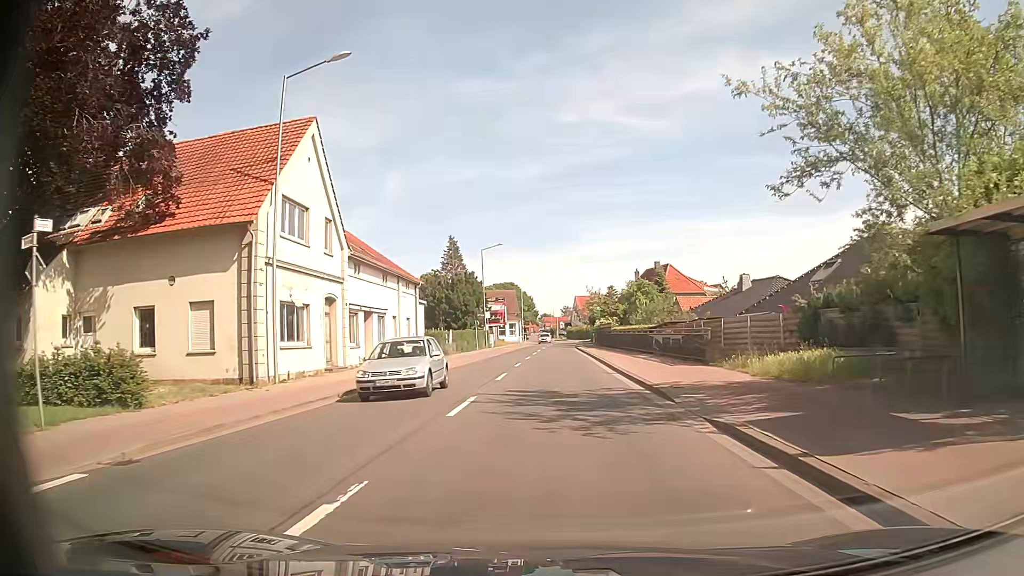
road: secondary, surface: asphalt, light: Day
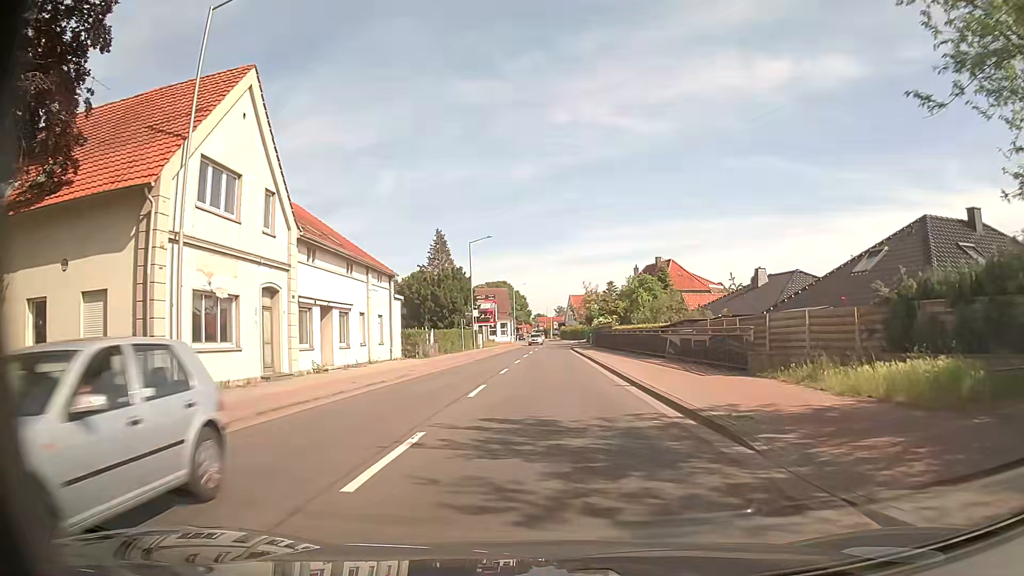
(0.0, +5.6) m; +1°
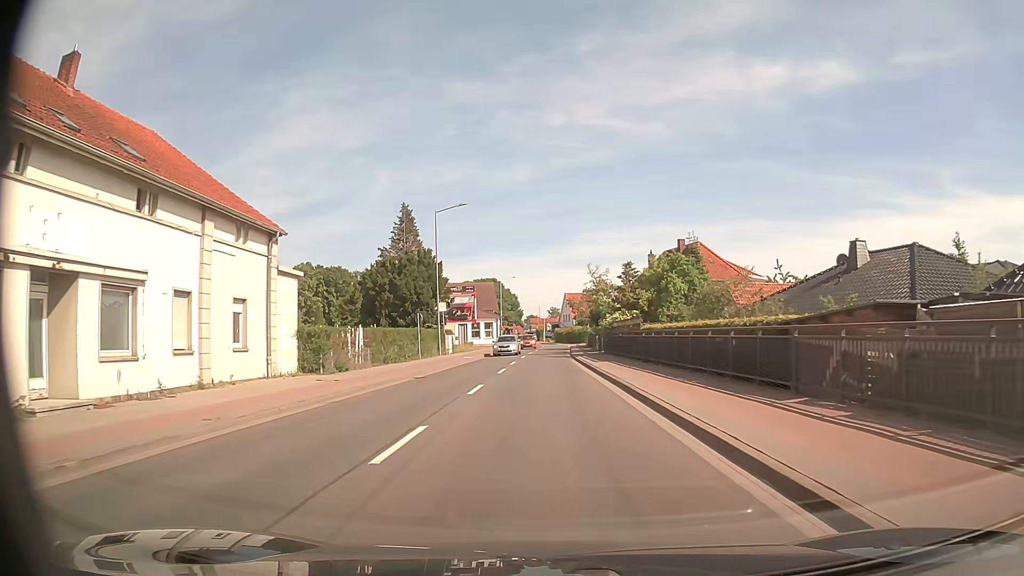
(+0.1, +16.7) m; 0°
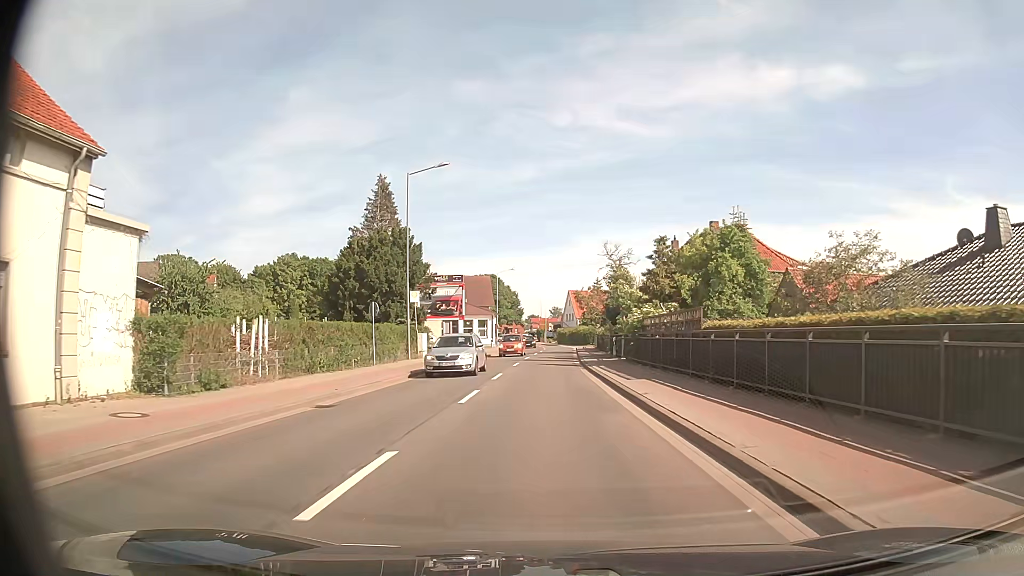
(0.0, +11.1) m; 0°
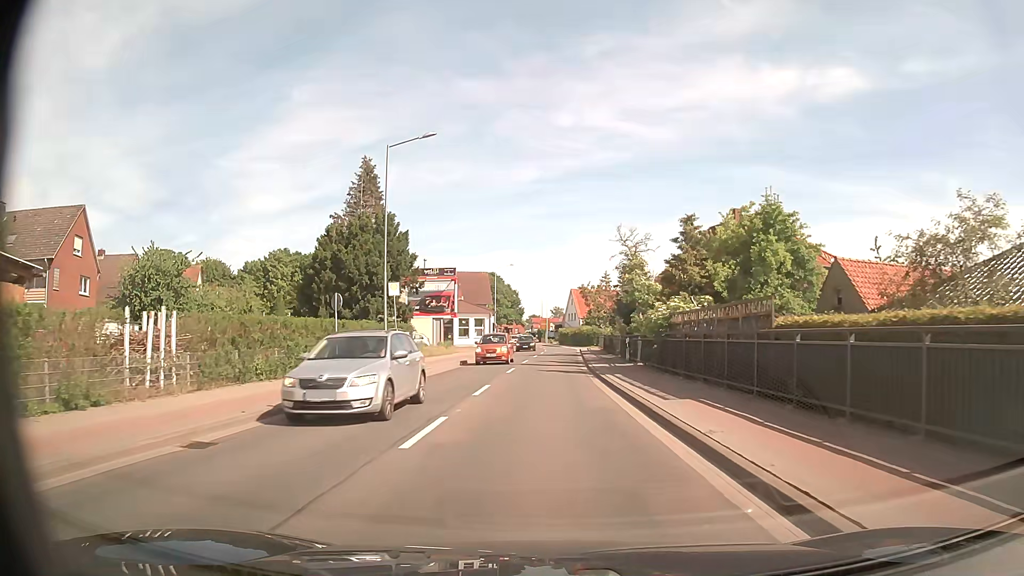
(0.0, +5.6) m; 0°
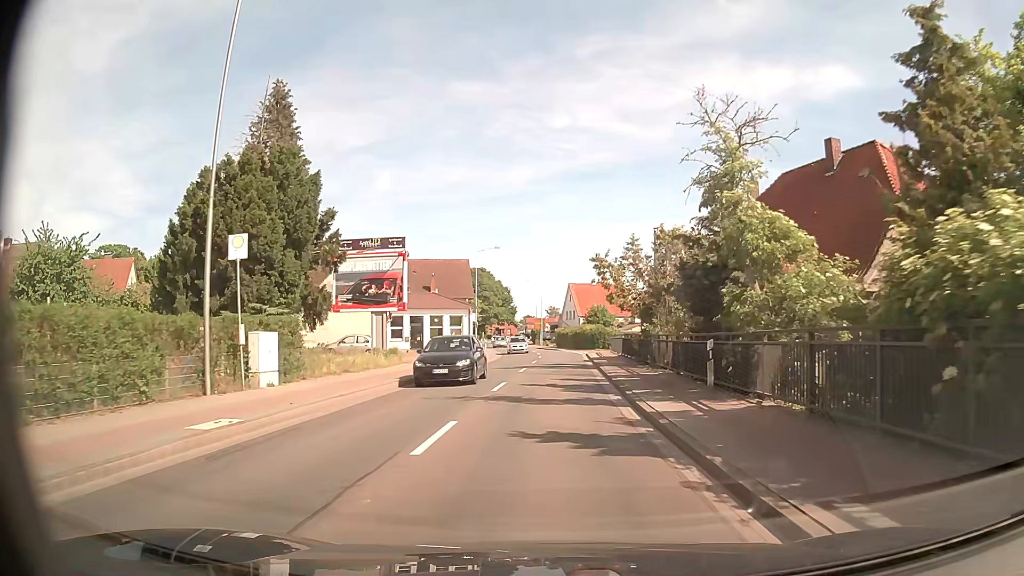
(+0.1, +16.7) m; 0°
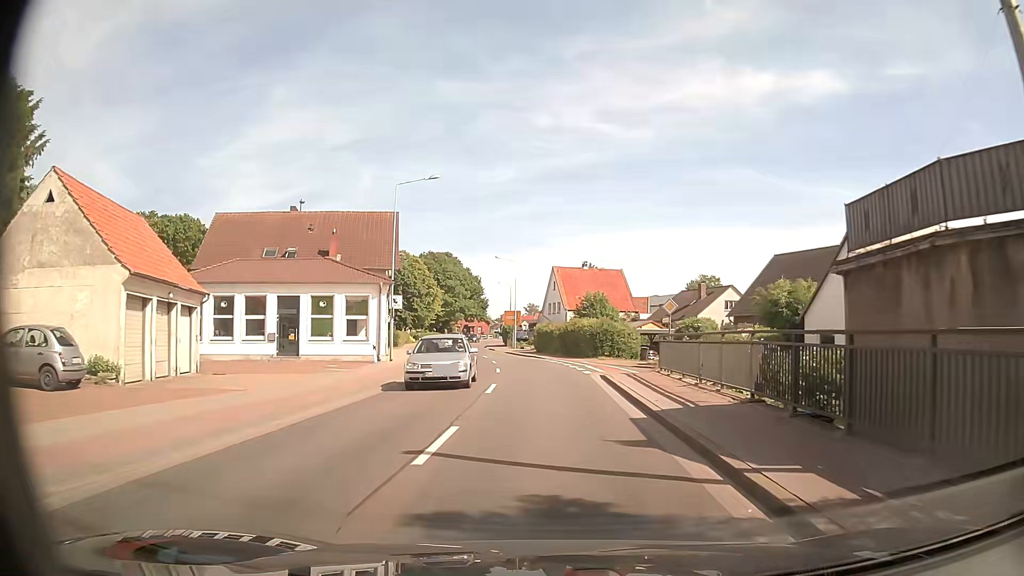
(+0.4, +27.9) m; +1°
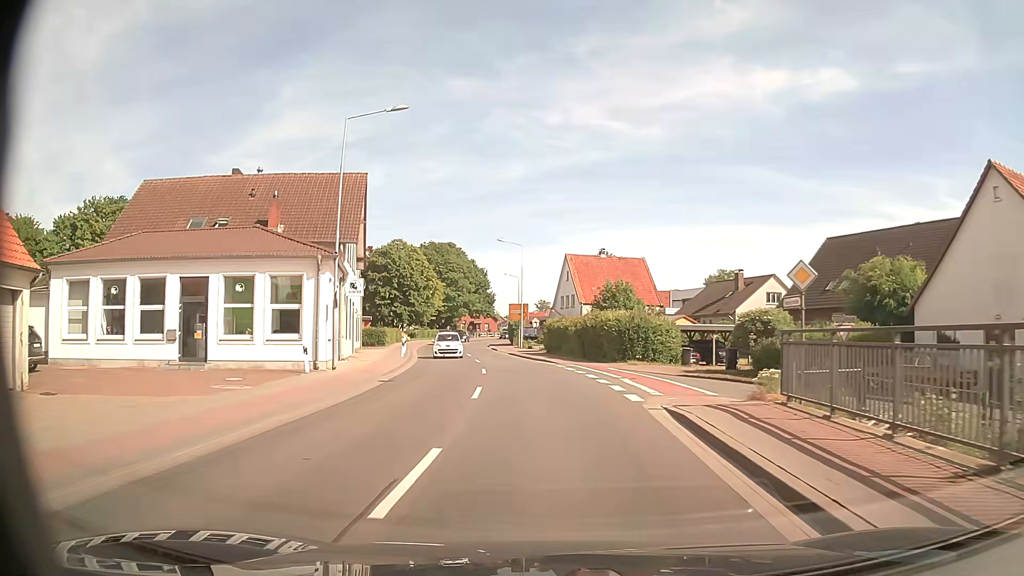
(+0.1, +11.2) m; 0°
(0, +10) (0, +20) (-1, +30) (-2, +40) (-4, +50) (-6, +60) (-7, +69) (-9, +79) (-9, +89) (-9, +99) m
